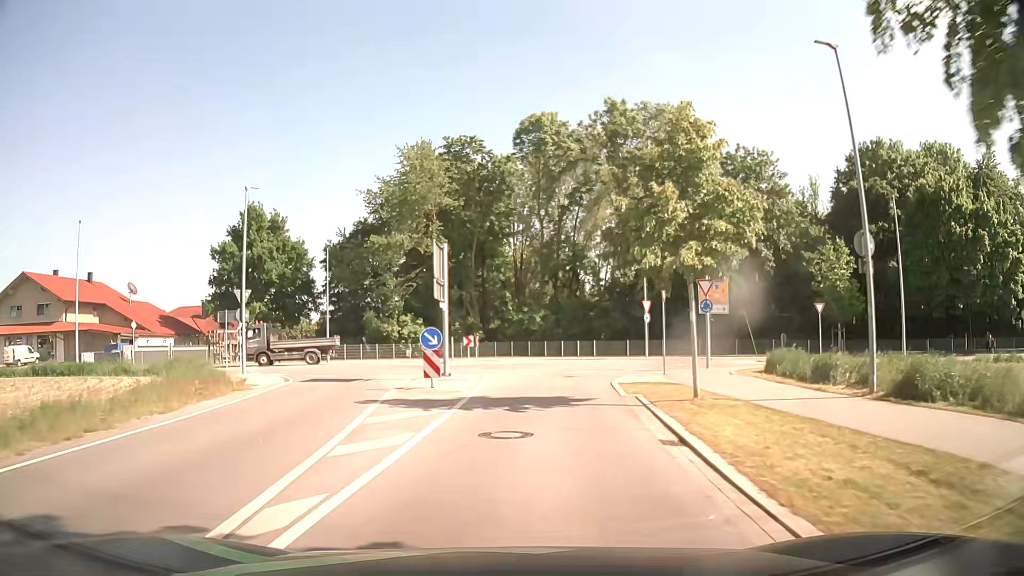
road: unclassified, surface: asphalt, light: Day
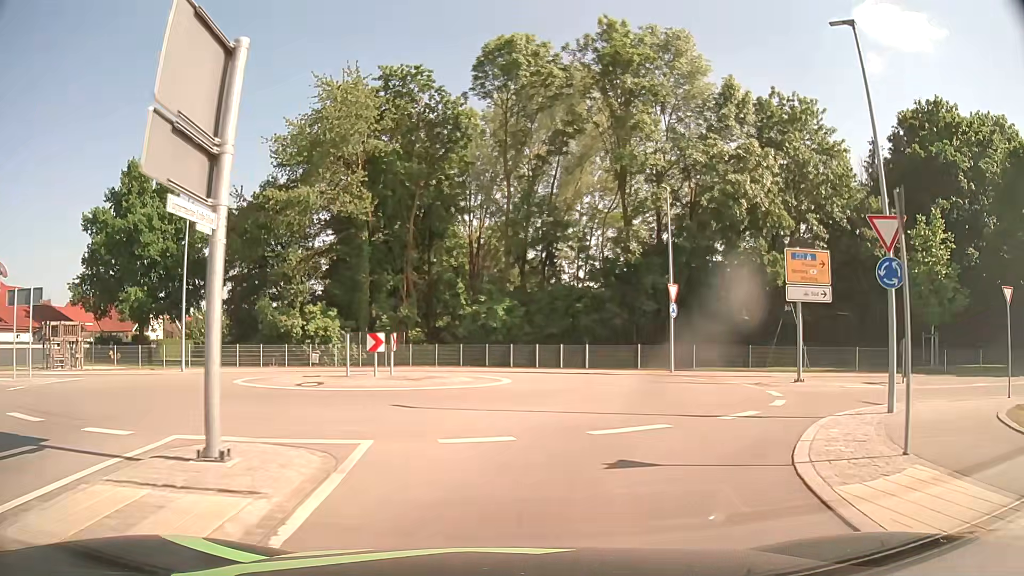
(+0.4, +16.1) m; +3°
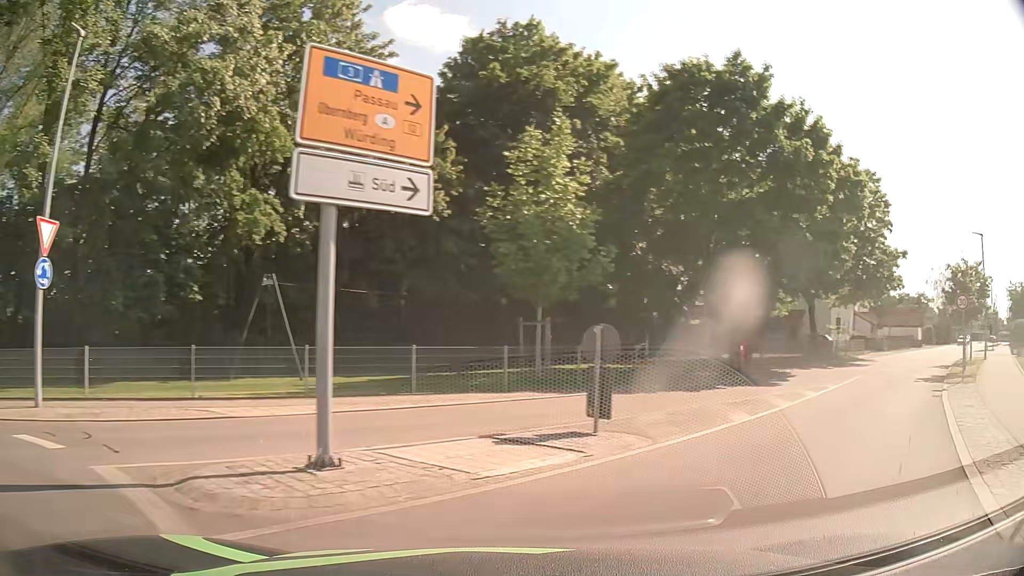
(+4.6, +14.6) m; +44°
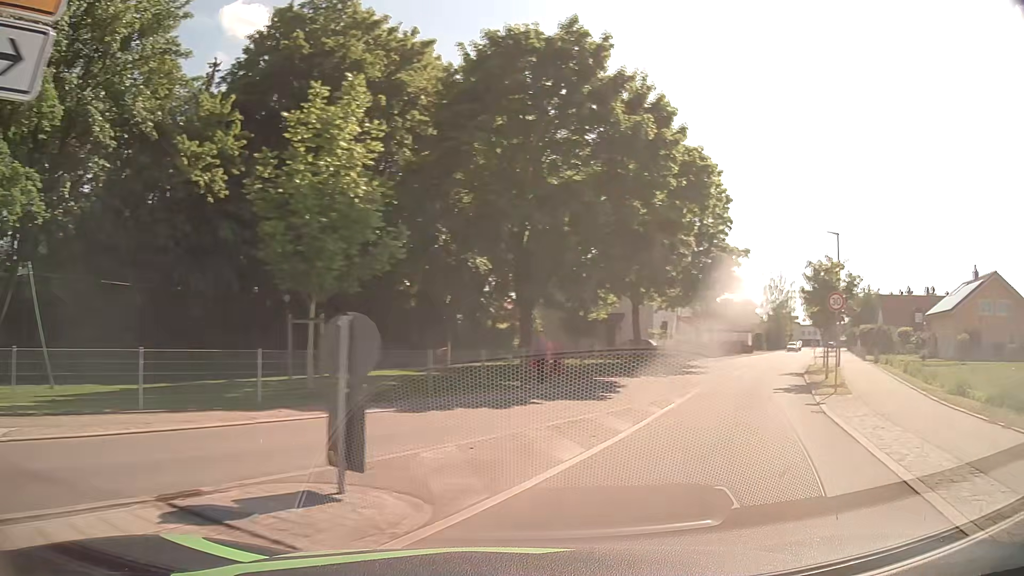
(+0.6, +4.0) m; +16°
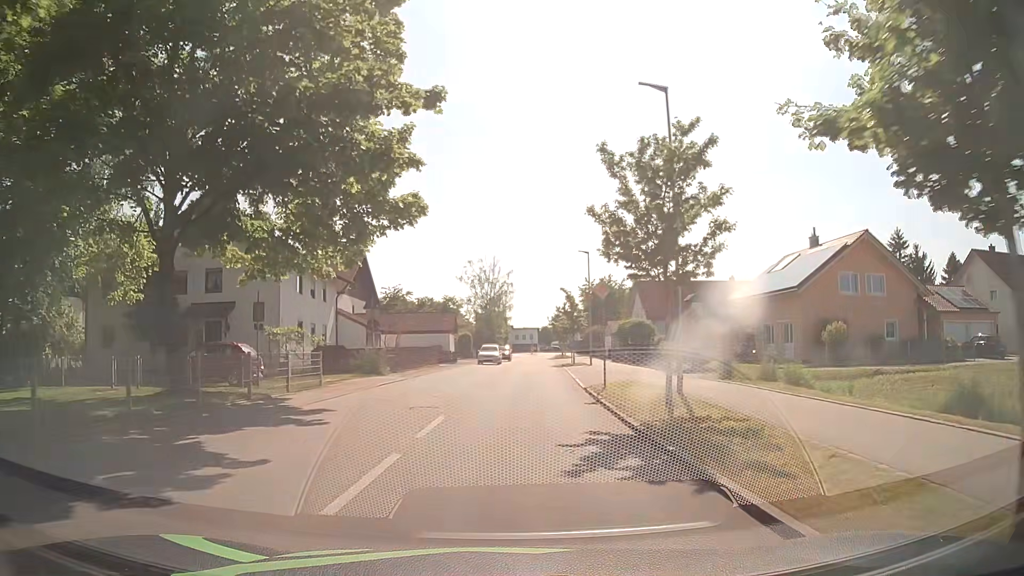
(+9.0, +23.3) m; +27°
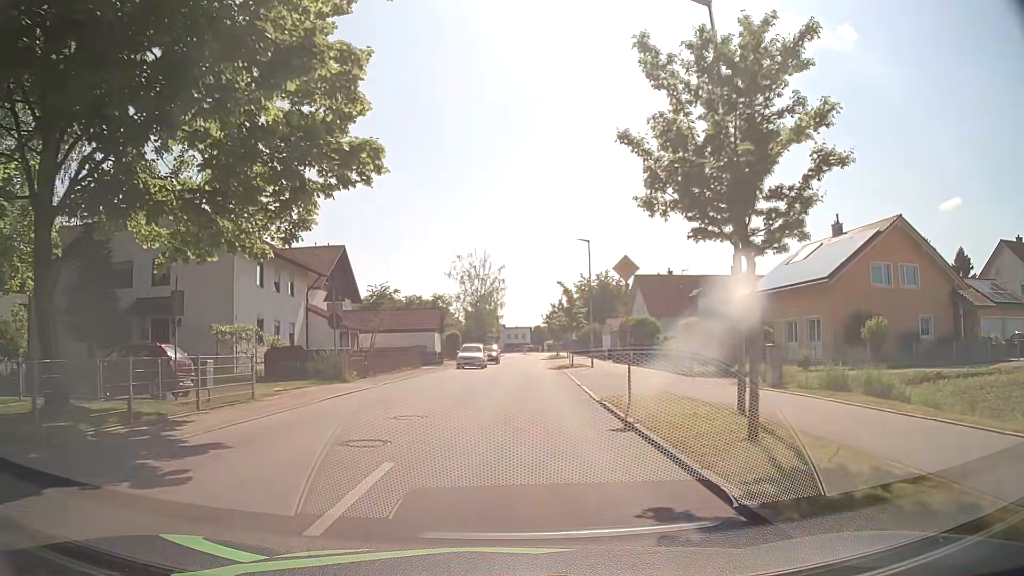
(0.0, +5.1) m; +1°
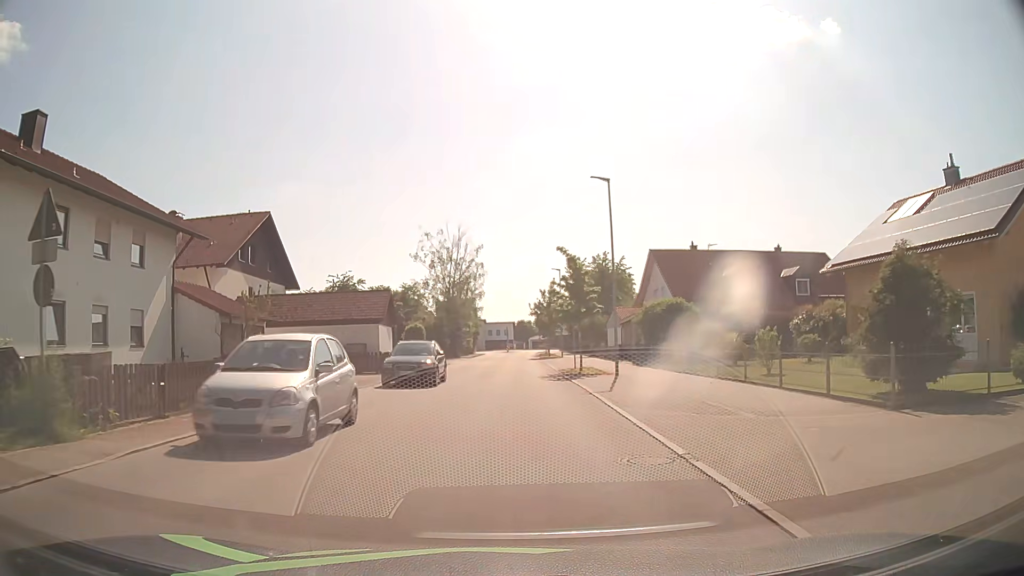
(+0.1, +15.3) m; +1°
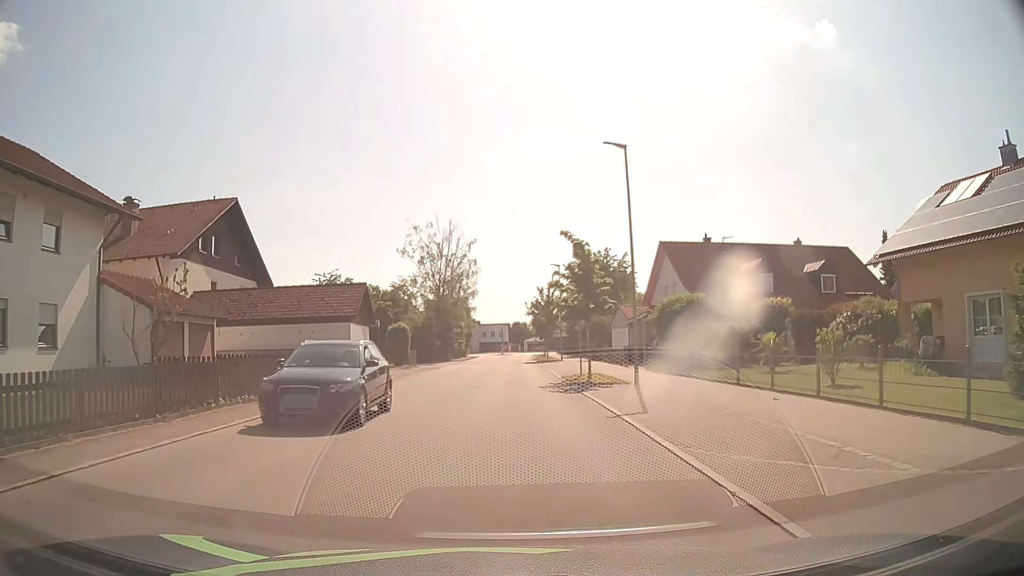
(0.0, +5.1) m; 0°
(0, +10) (0, +20) (+1, +30) (+1, +40) (+1, +50) (+2, +60) (+2, +70) (+2, +80) (+3, +90) (+3, +100) m
